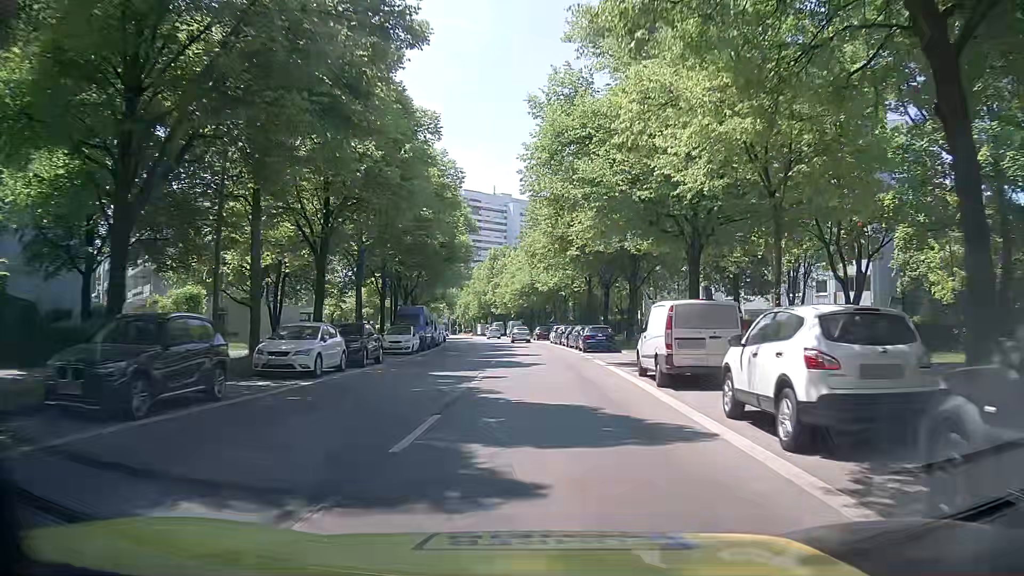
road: secondary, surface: asphalt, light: Day
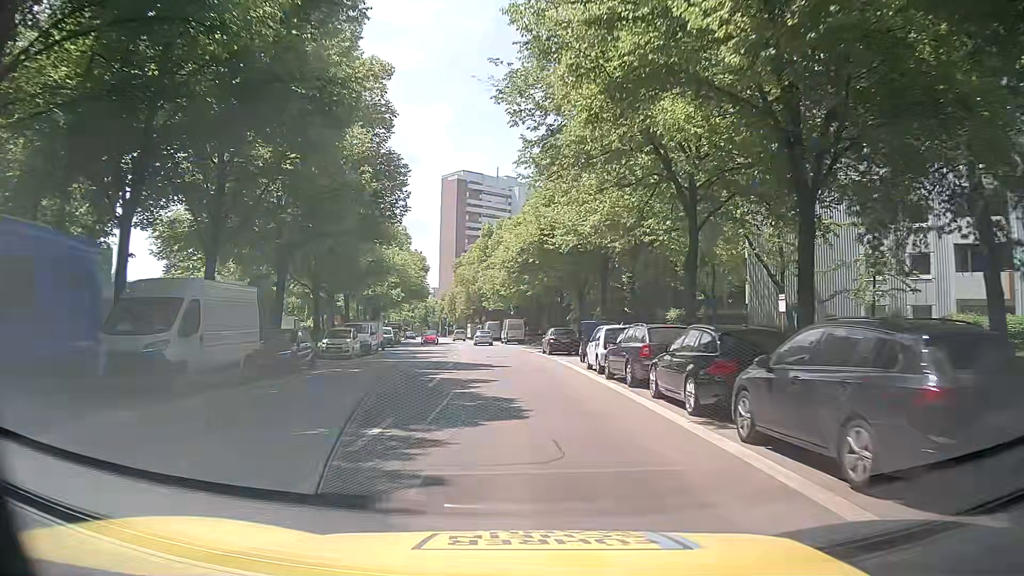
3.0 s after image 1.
(-0.1, +35.9) m; -1°
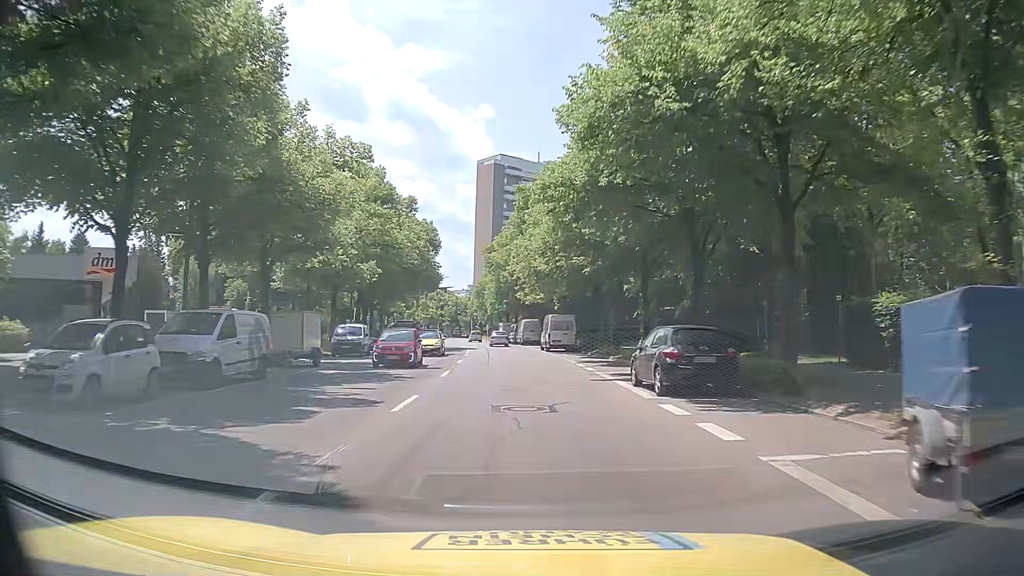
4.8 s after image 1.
(-0.5, +23.5) m; -5°
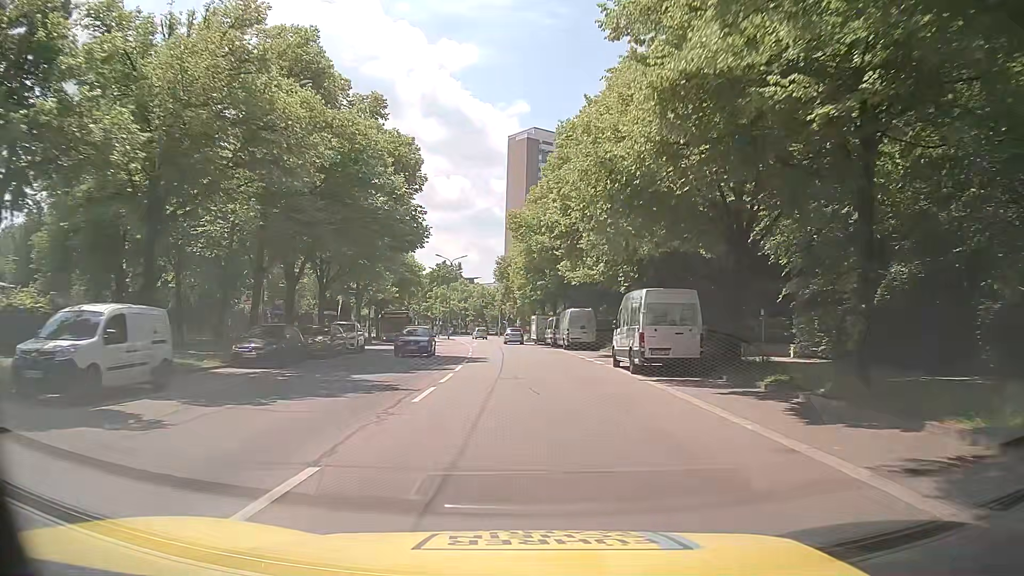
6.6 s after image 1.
(+0.2, +26.3) m; -1°
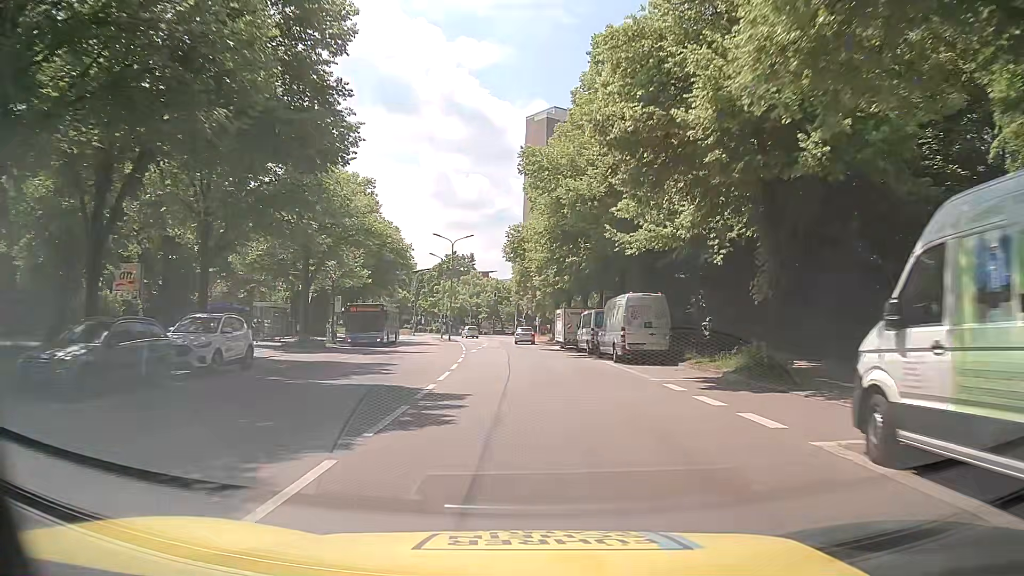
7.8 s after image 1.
(-0.2, +17.7) m; 0°
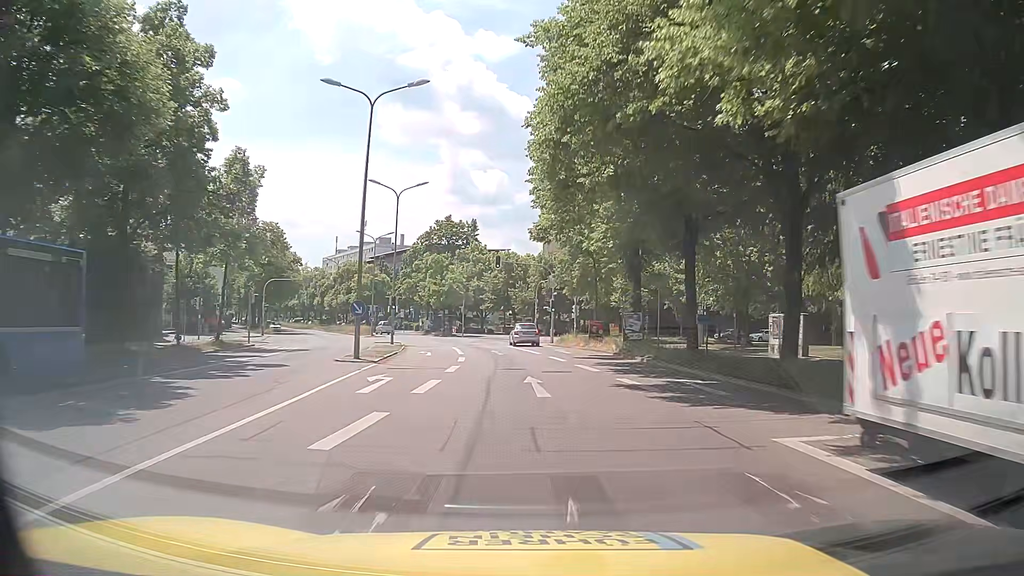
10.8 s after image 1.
(-1.6, +42.5) m; -2°
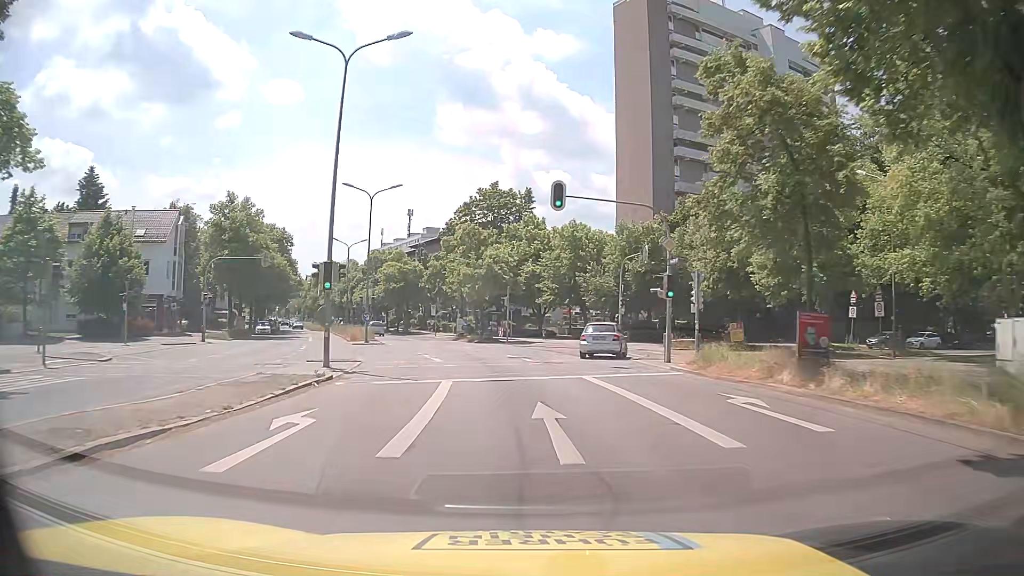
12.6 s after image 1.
(-0.8, +24.8) m; -5°
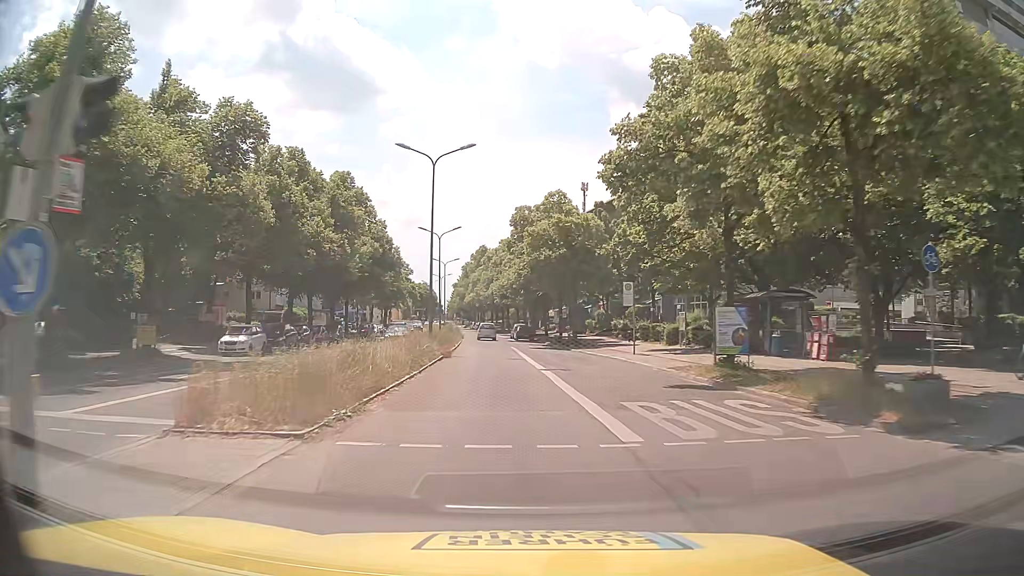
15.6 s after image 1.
(-6.1, +41.7) m; -15°
(0, +10) (-1, +20) (-2, +30) (-2, +40) (-3, +50) (-4, +60) (-5, +70) (-6, +80) (-7, +90) (-9, +100) m
